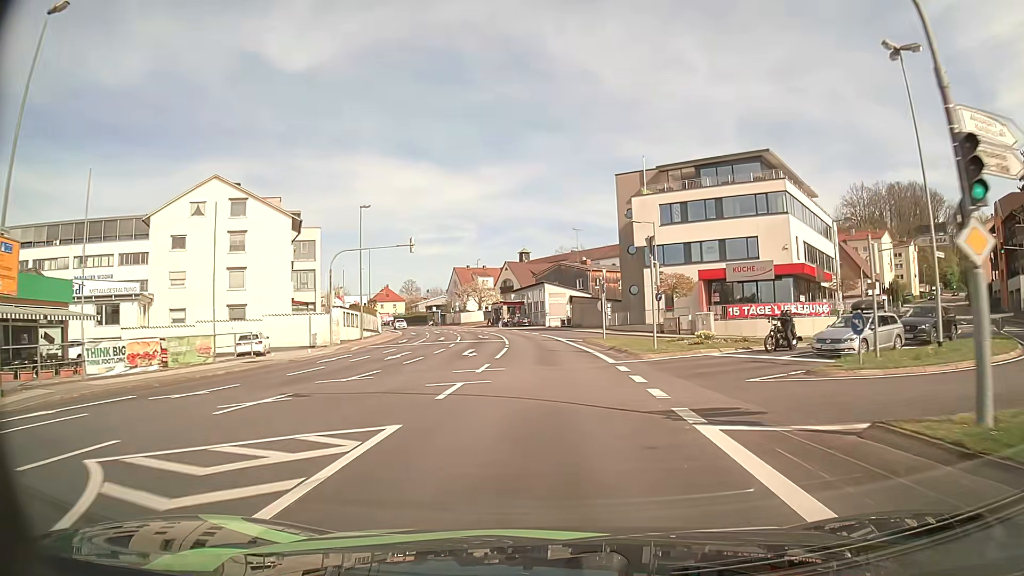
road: tertiary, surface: asphalt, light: Day
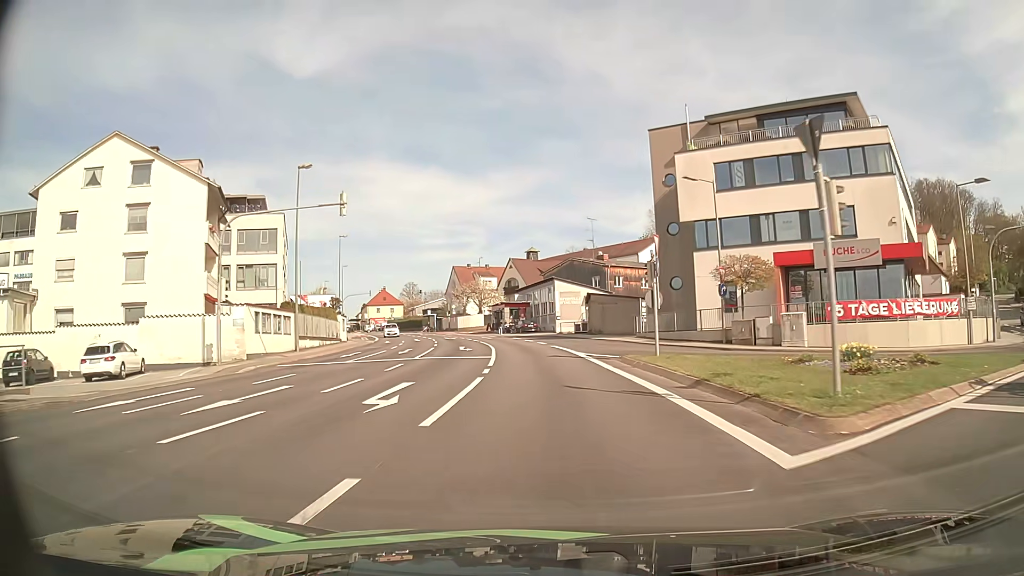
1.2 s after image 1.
(-0.1, +15.4) m; -1°
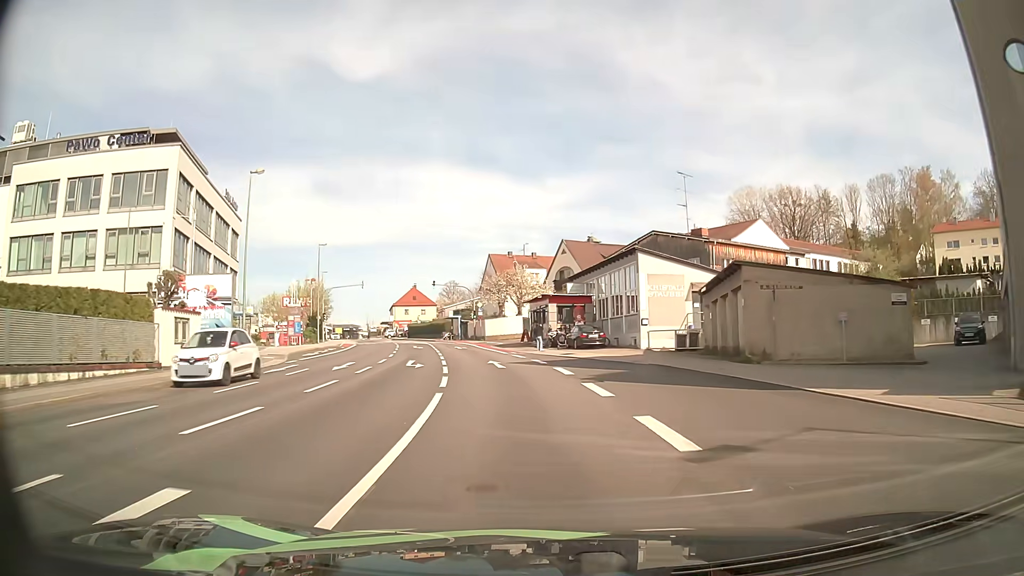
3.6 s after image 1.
(-1.0, +31.1) m; -5°
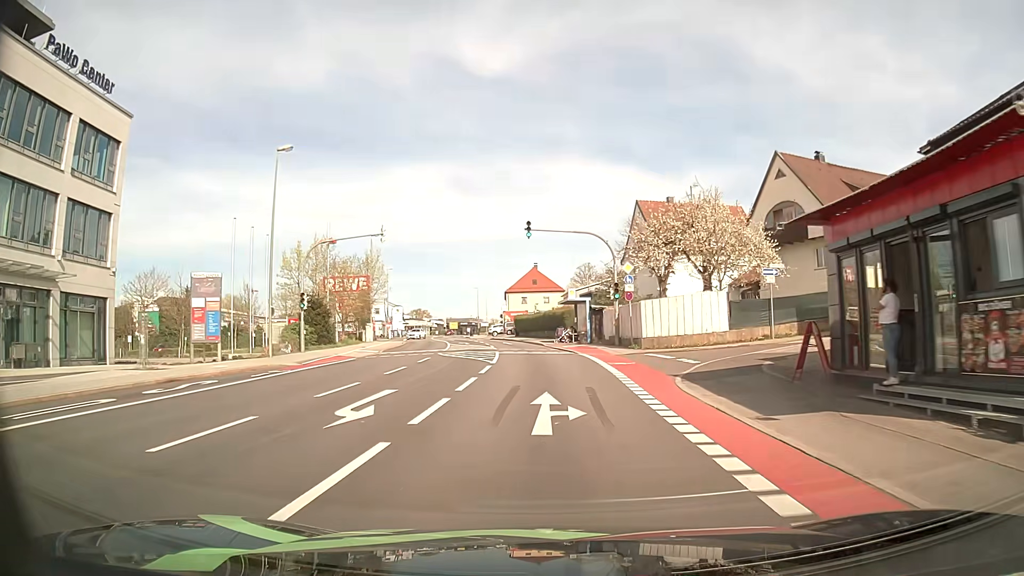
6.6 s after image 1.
(-4.1, +38.1) m; -12°
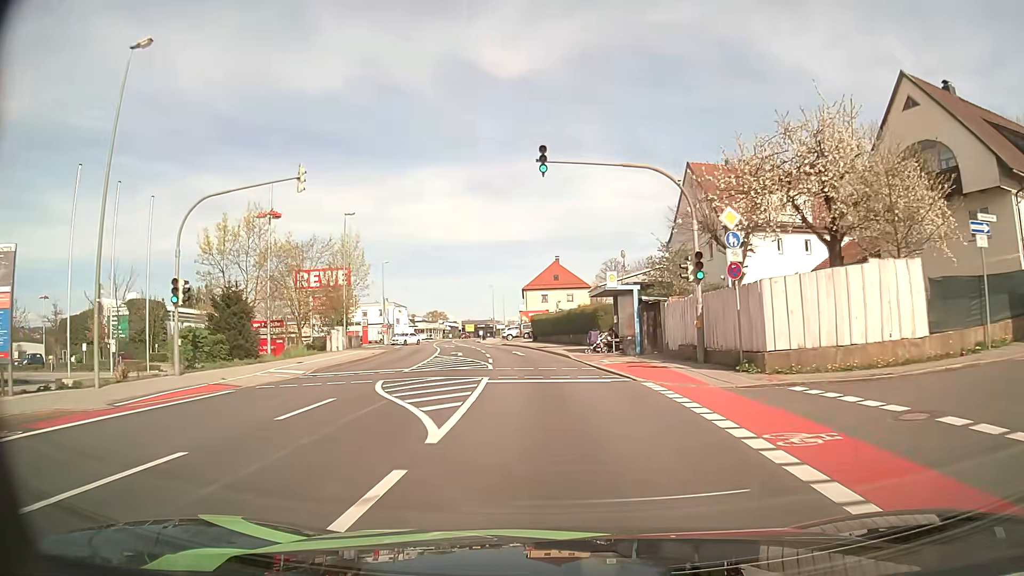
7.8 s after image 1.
(-0.2, +15.0) m; -2°
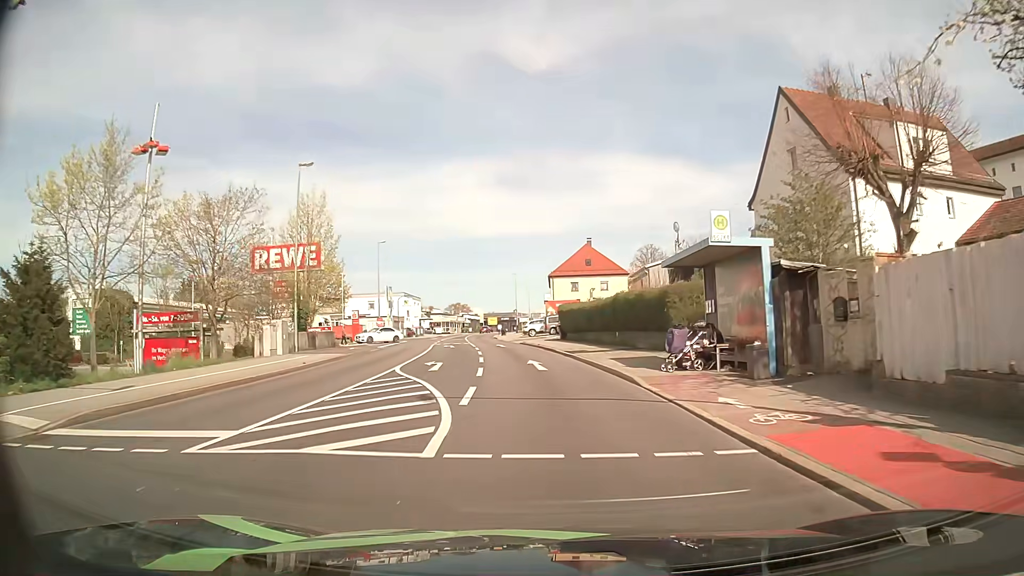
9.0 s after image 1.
(-0.3, +15.0) m; -2°
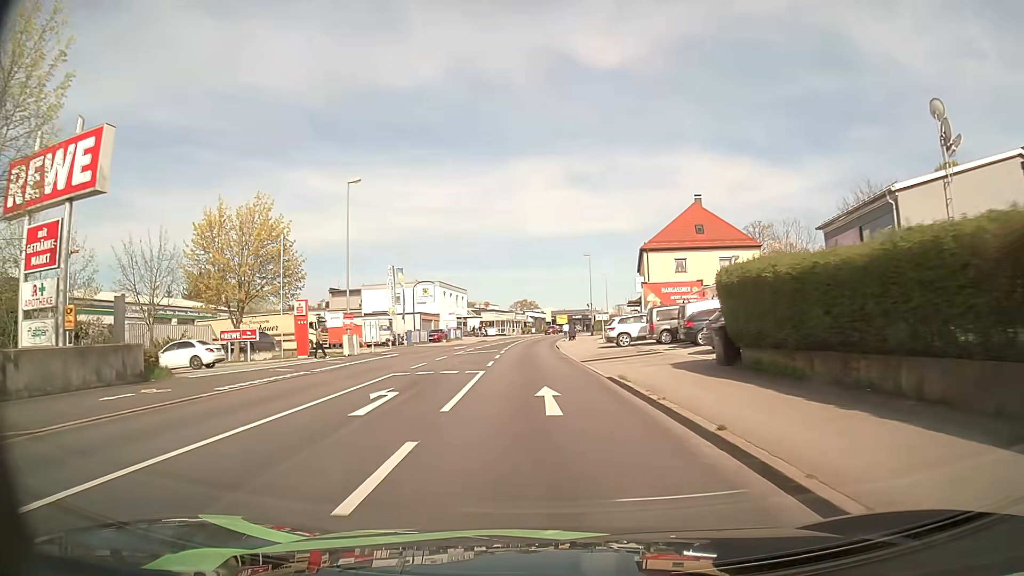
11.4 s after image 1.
(-1.6, +30.6) m; -6°
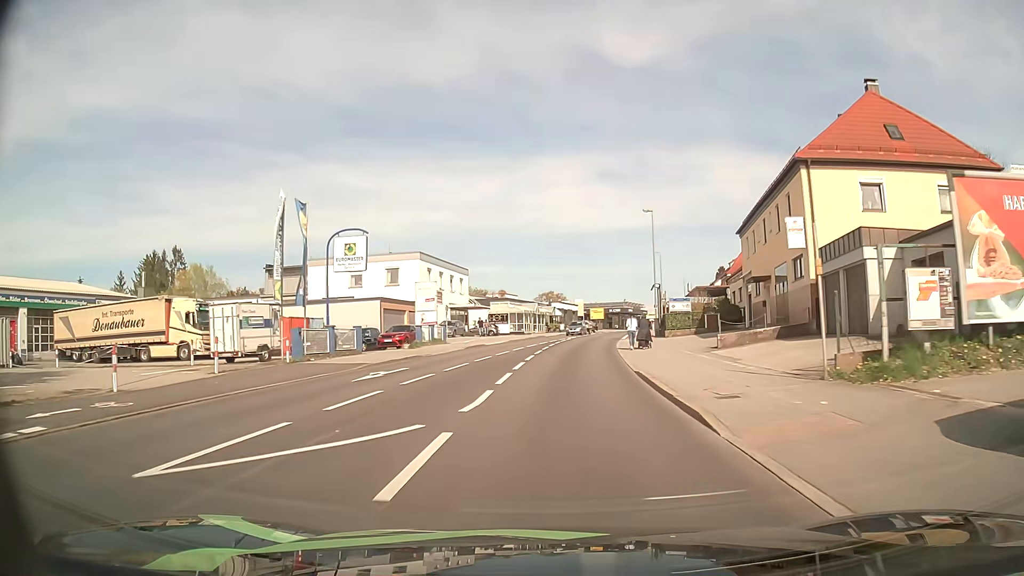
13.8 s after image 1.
(-0.9, +30.9) m; -2°
(0, +10) (0, +20) (+1, +30) (+2, +40) (+3, +50) (+4, +60) (+6, +70) (+8, +79) (+10, +89) (+13, +99) m
